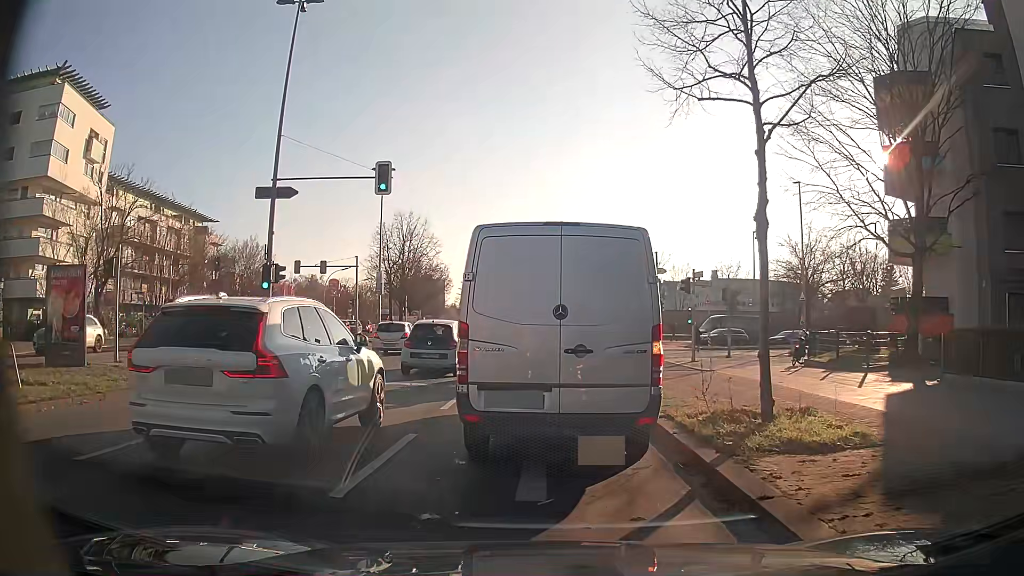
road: secondary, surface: asphalt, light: Day
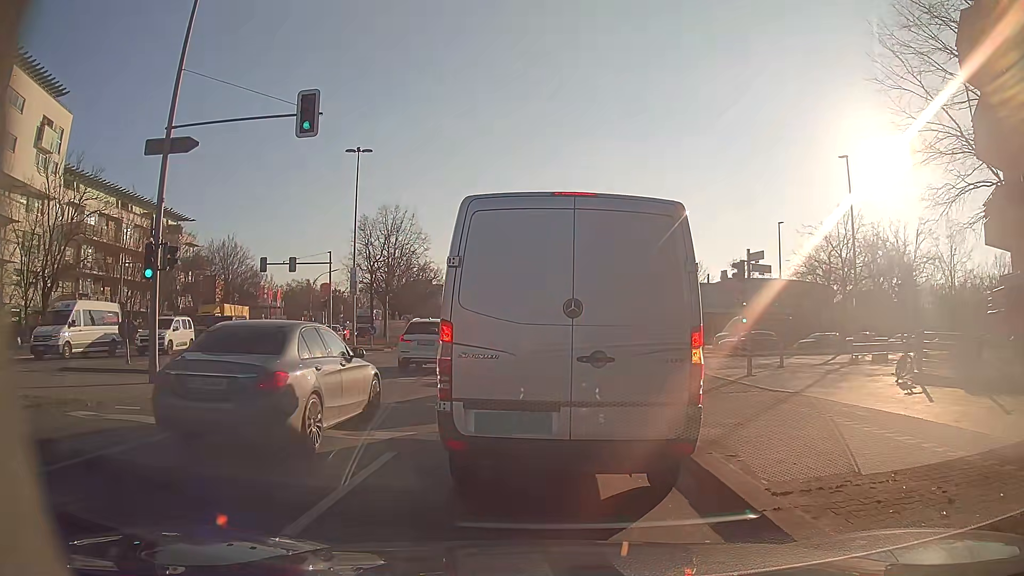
(0.0, +7.0) m; +1°
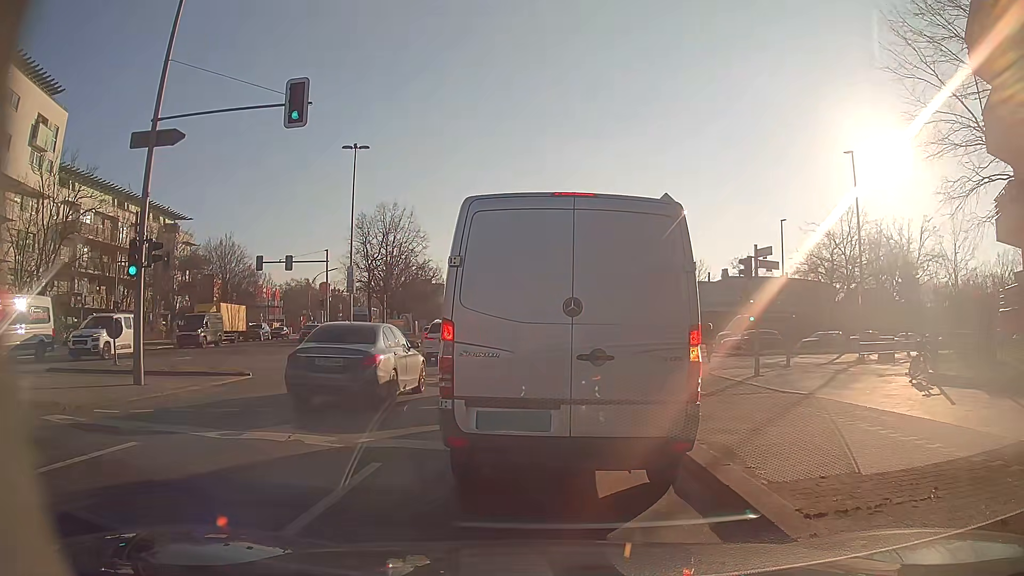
(0.0, +0.7) m; 0°
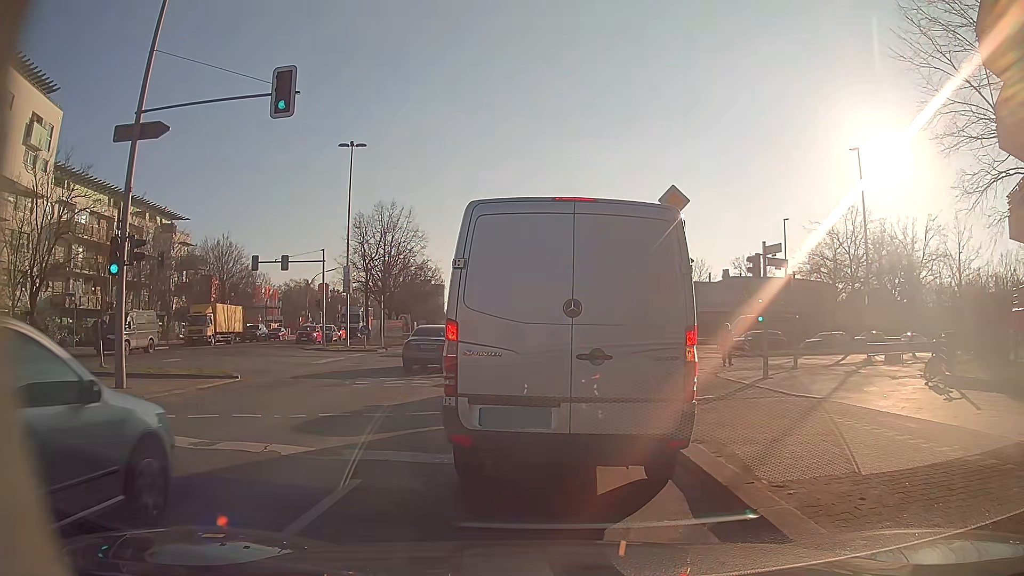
(0.0, +0.7) m; 0°
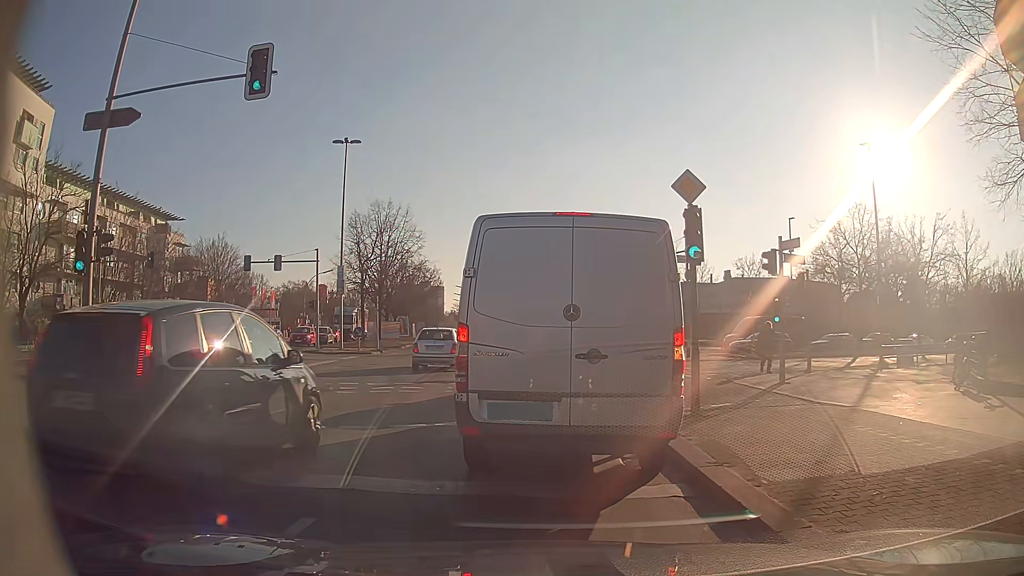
(0.0, +1.3) m; 0°
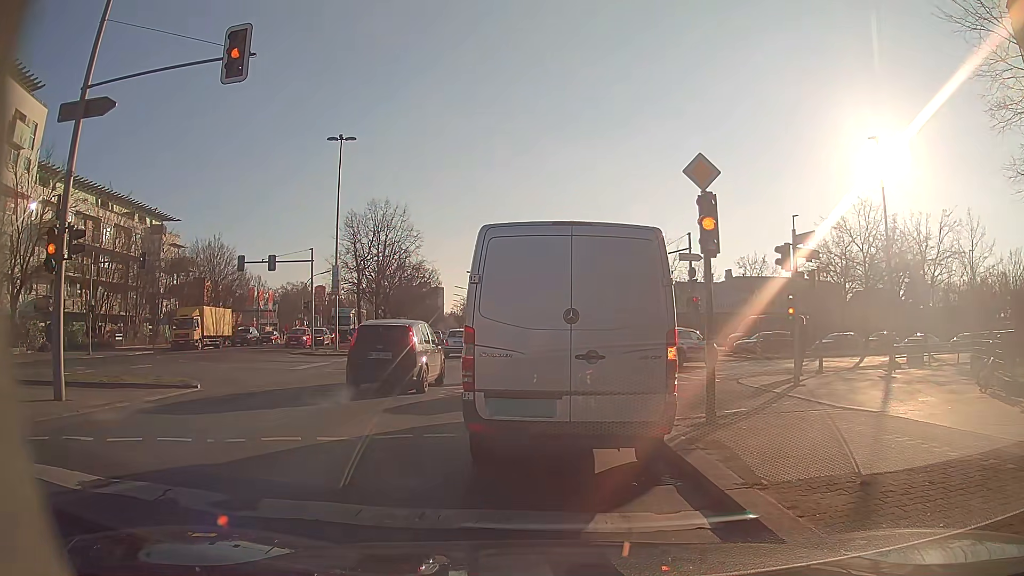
(0.0, +1.0) m; 0°
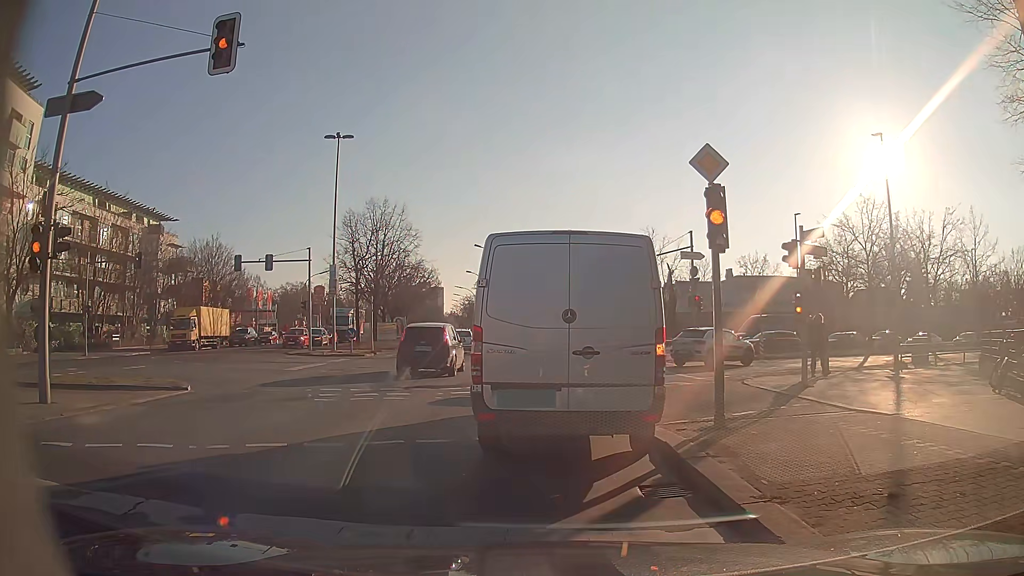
(0.0, +0.5) m; 0°
